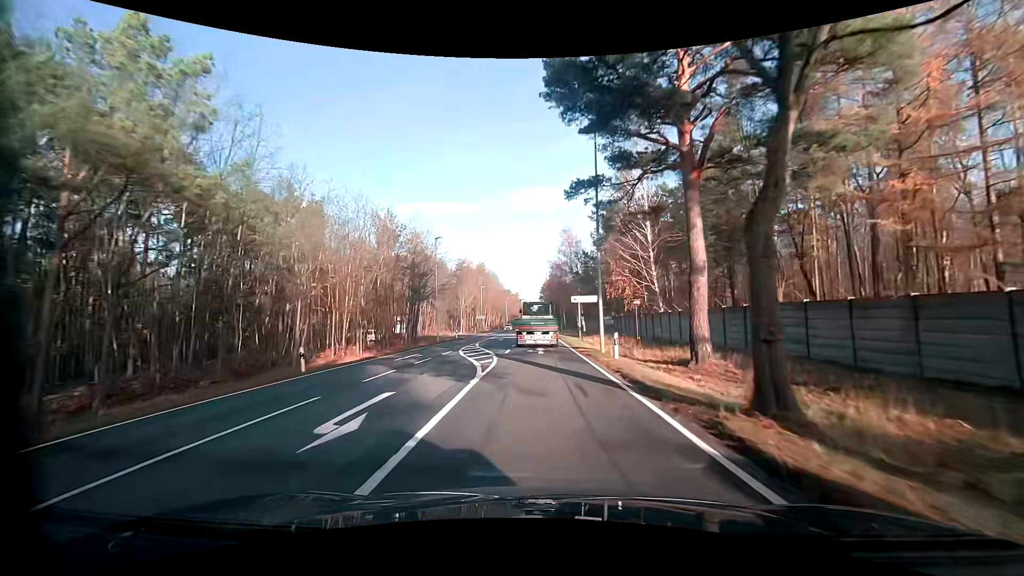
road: primary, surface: asphalt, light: Day
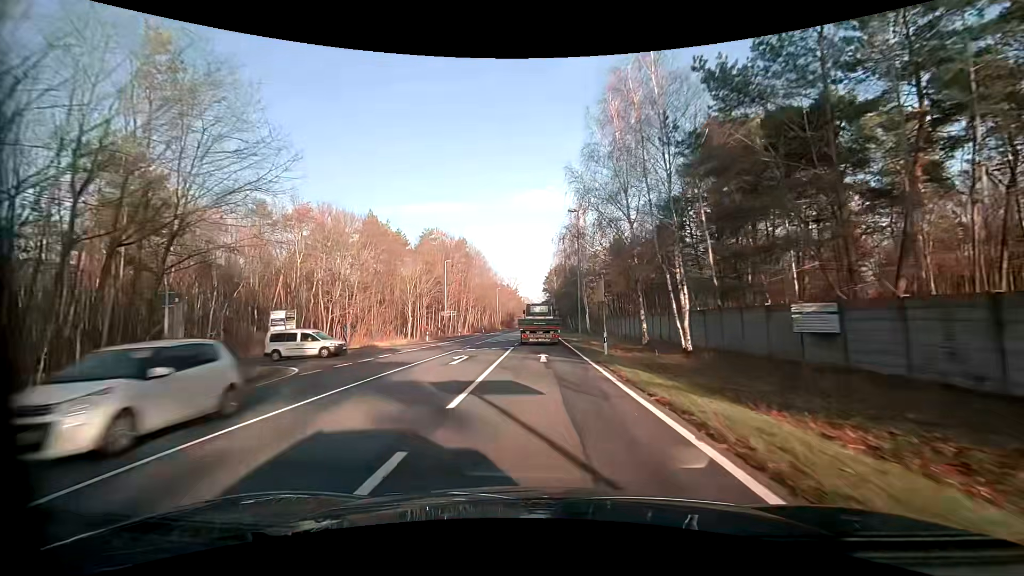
(+0.4, +45.5) m; 0°
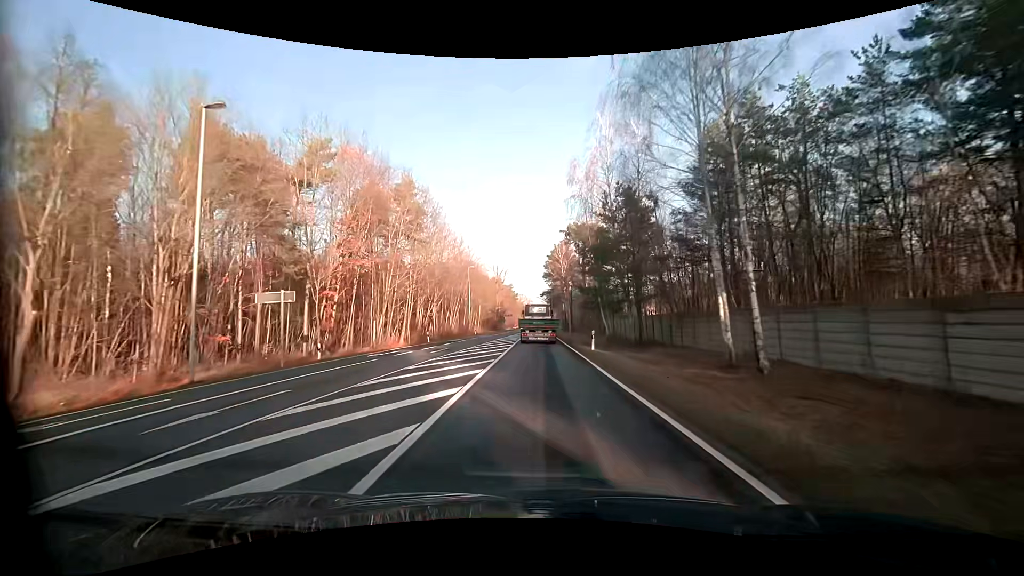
(+0.6, +47.2) m; +1°
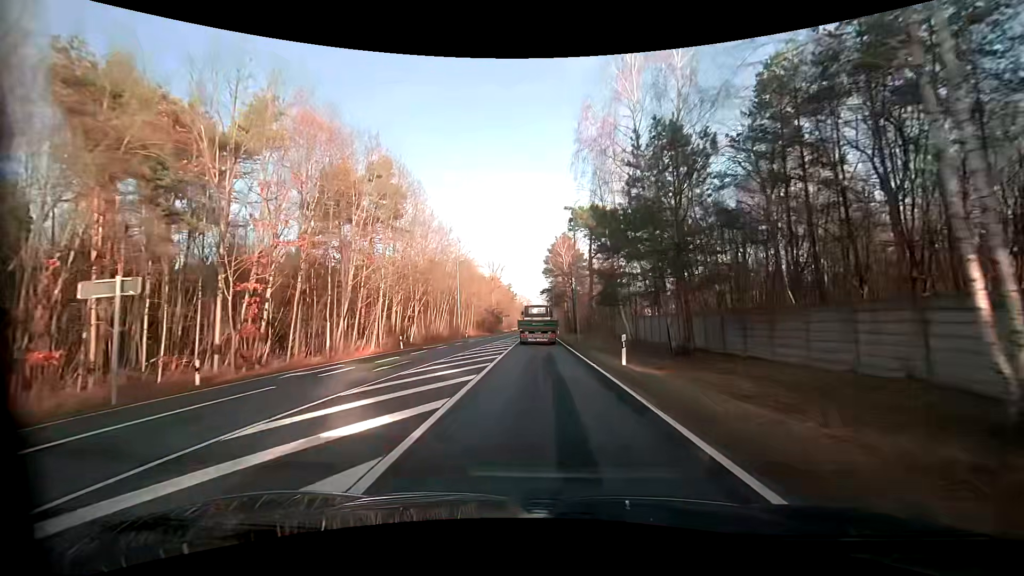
(0.0, +9.7) m; 0°
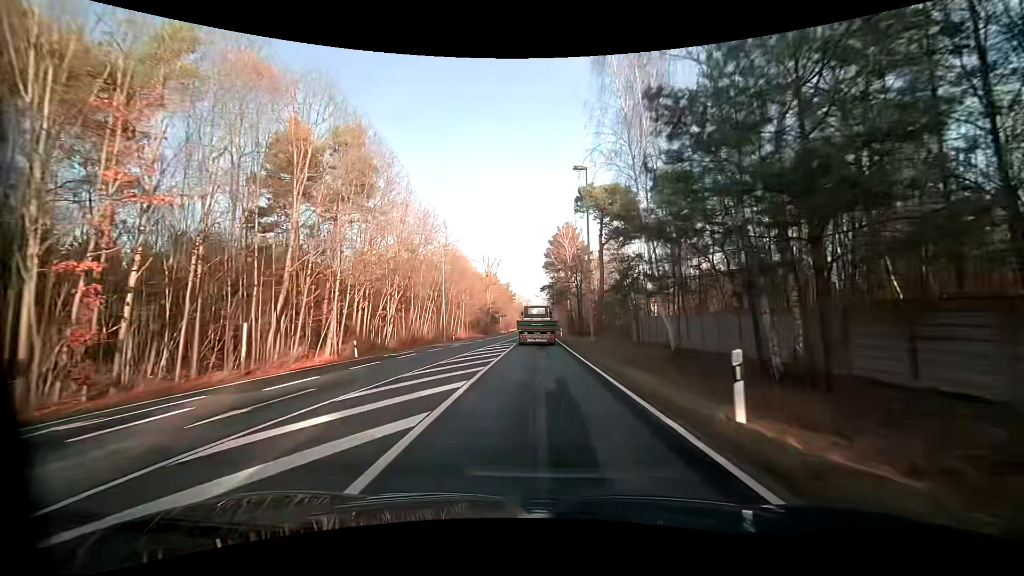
(0.0, +9.8) m; 0°
